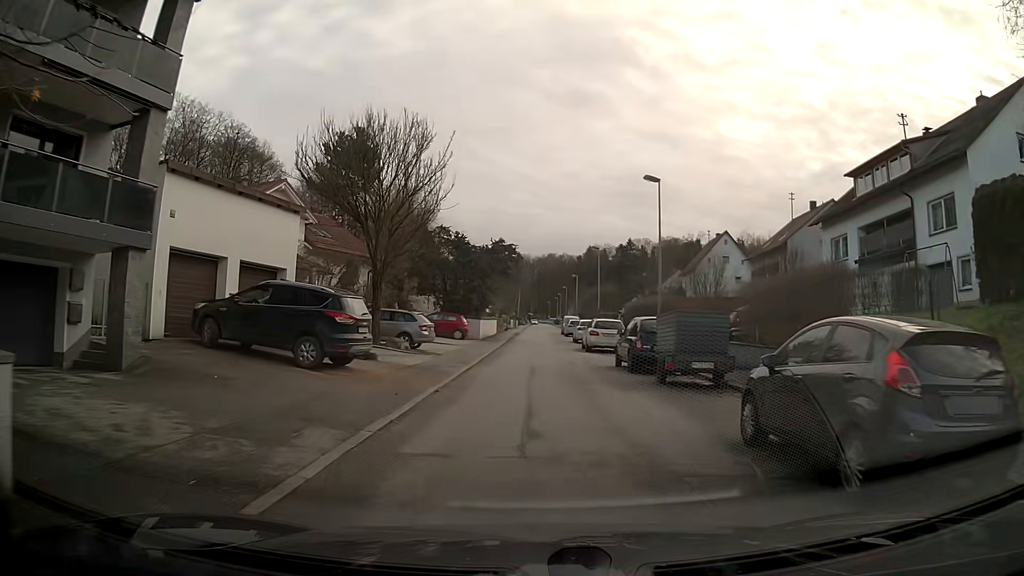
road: residential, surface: asphalt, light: Day
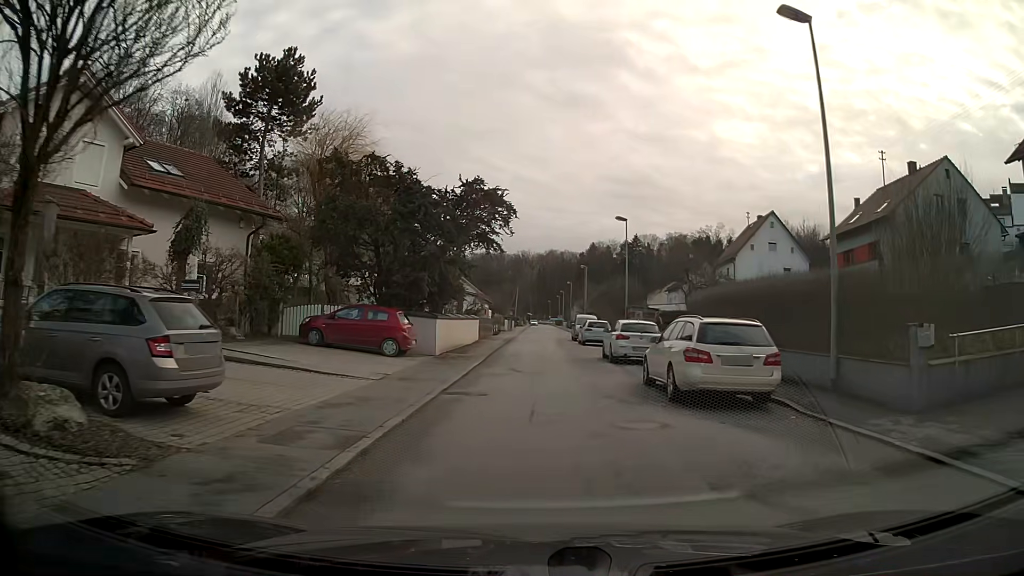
(-0.2, +18.6) m; 0°
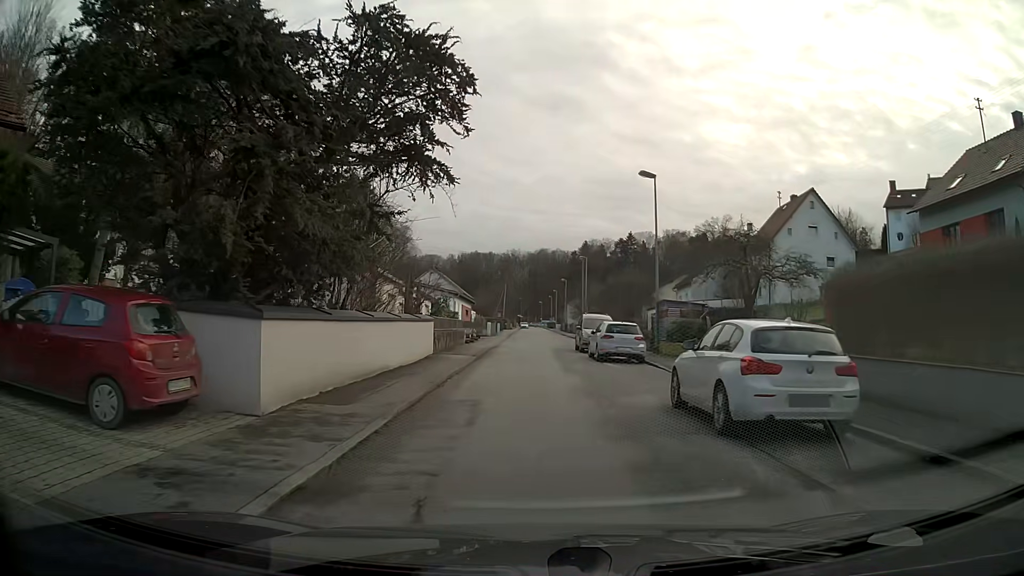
(+0.1, +14.0) m; +1°
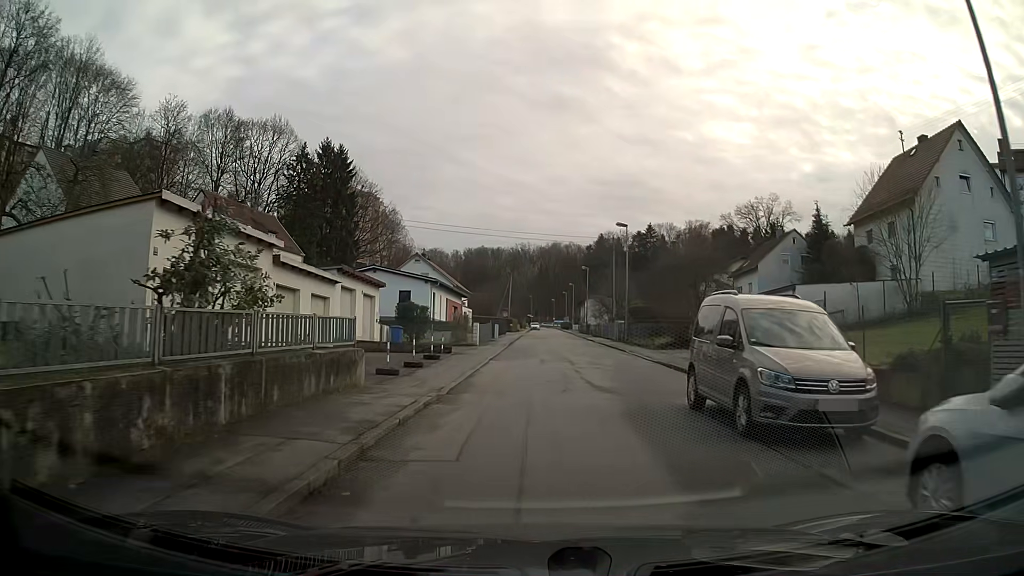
(-0.2, +23.3) m; -1°
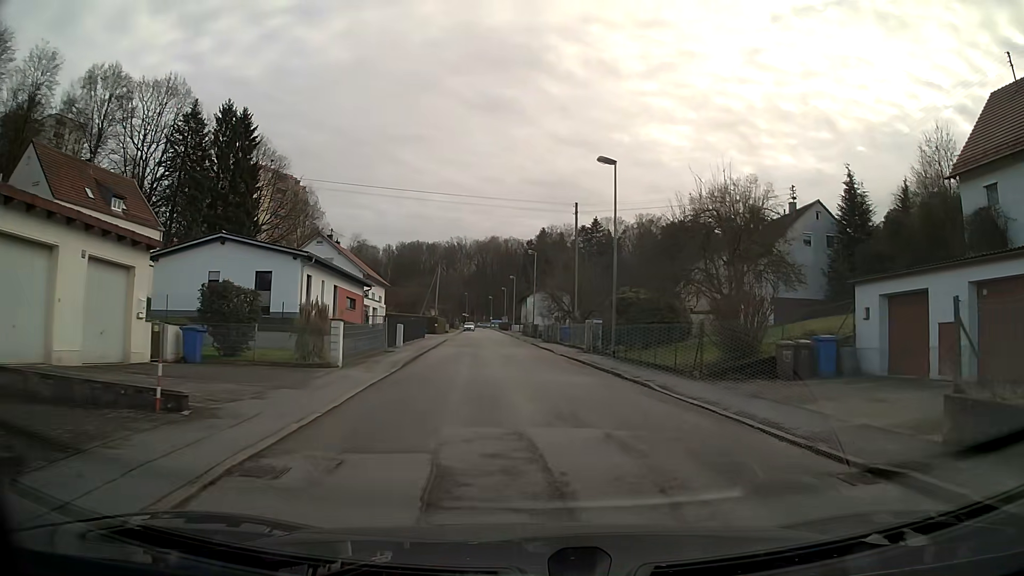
(+0.6, +18.5) m; +6°
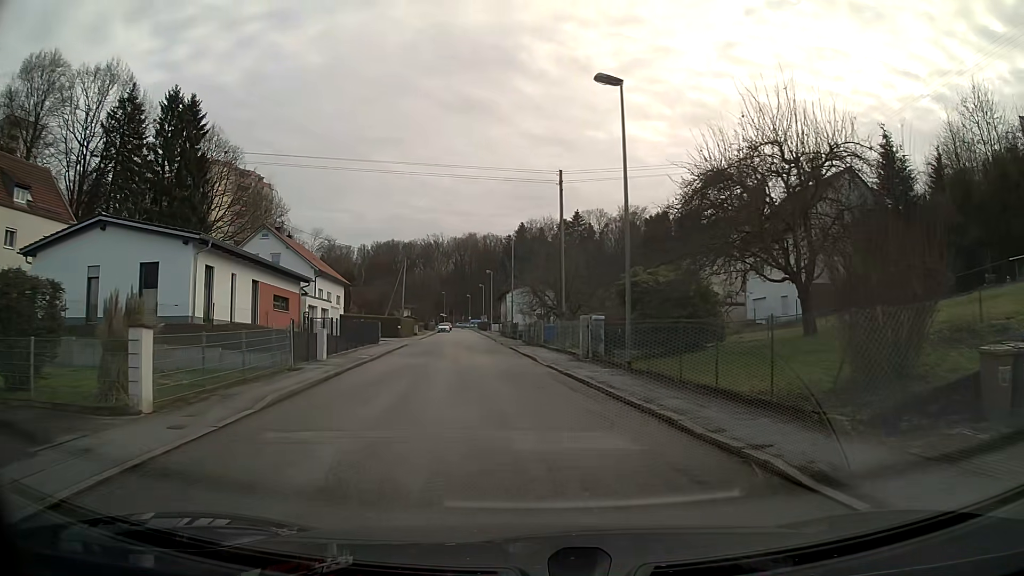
(+0.1, +9.2) m; +1°
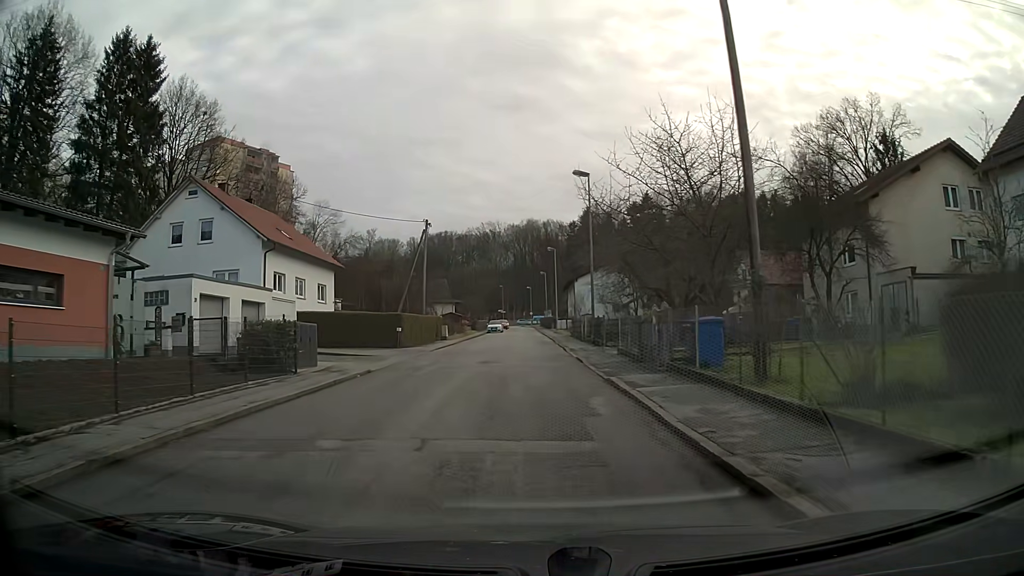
(-1.4, +23.1) m; -5°
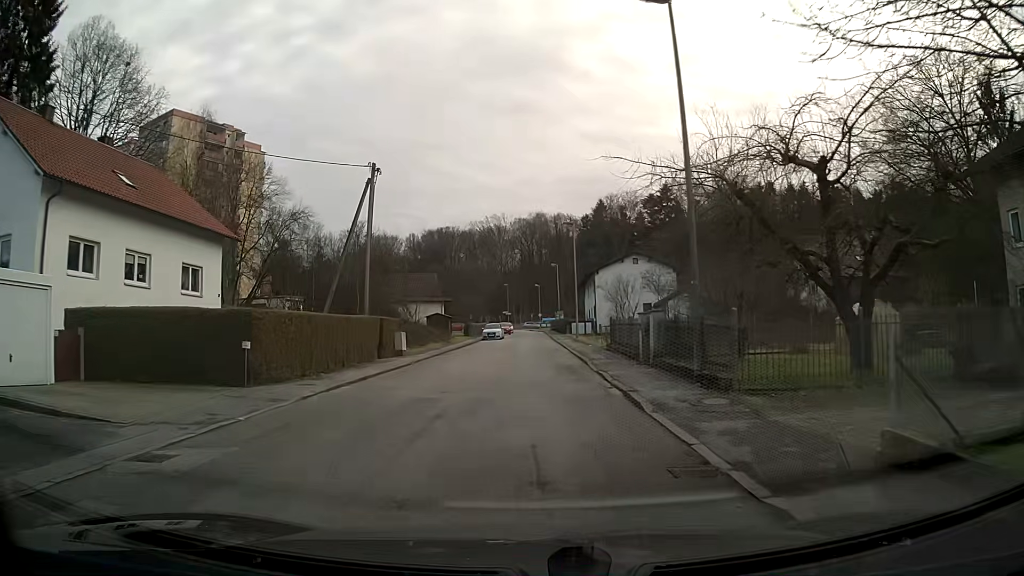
(-0.2, +18.6) m; -1°
(0, +10) (0, +20) (0, +30) (0, +40) (0, +50) (0, +60) (0, +70) (0, +80) (0, +90) (-1, +100) m
